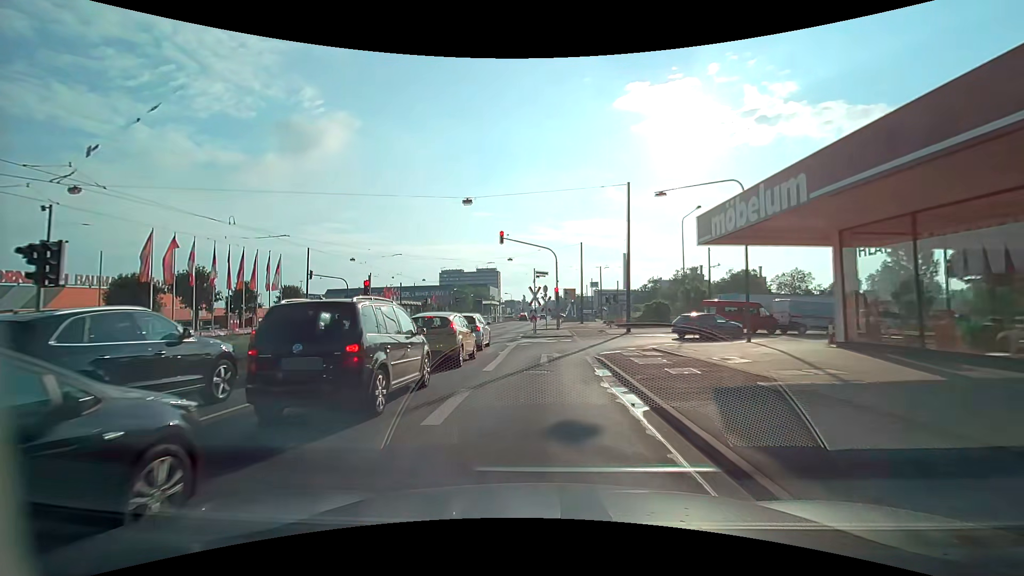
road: primary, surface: asphalt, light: Day
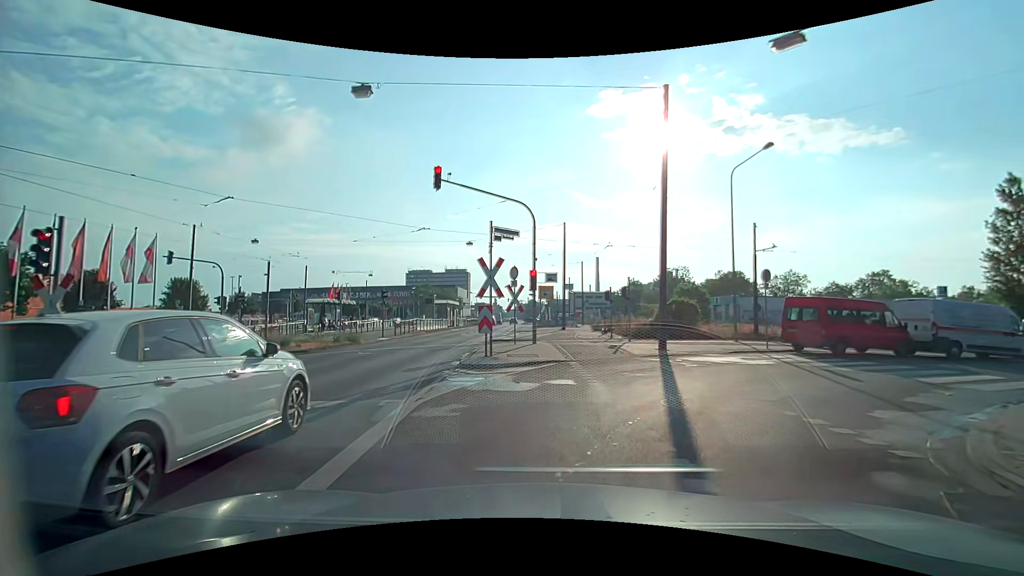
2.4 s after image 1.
(+0.2, +15.8) m; +3°
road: unclassified
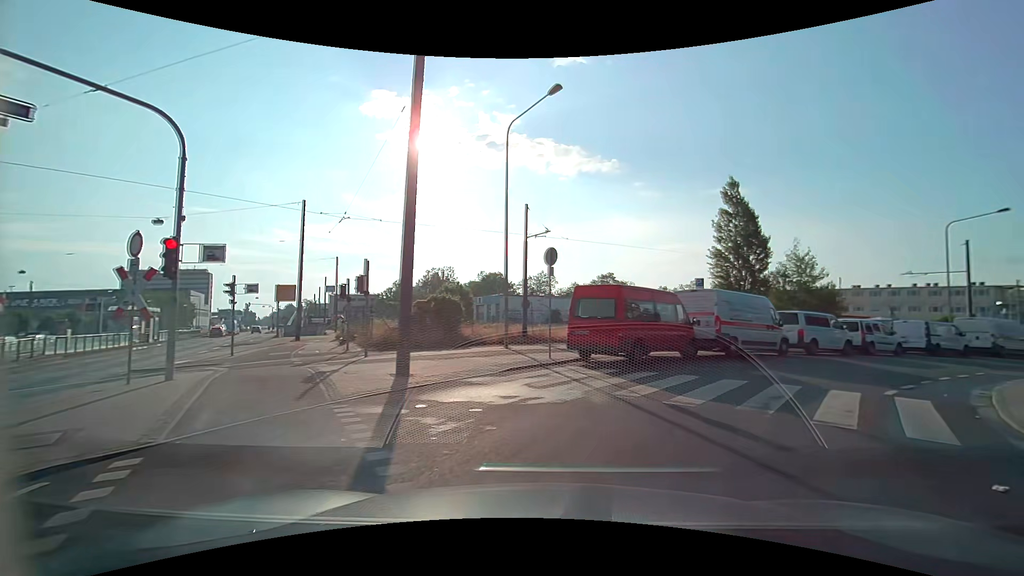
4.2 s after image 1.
(+1.7, +8.5) m; +26°
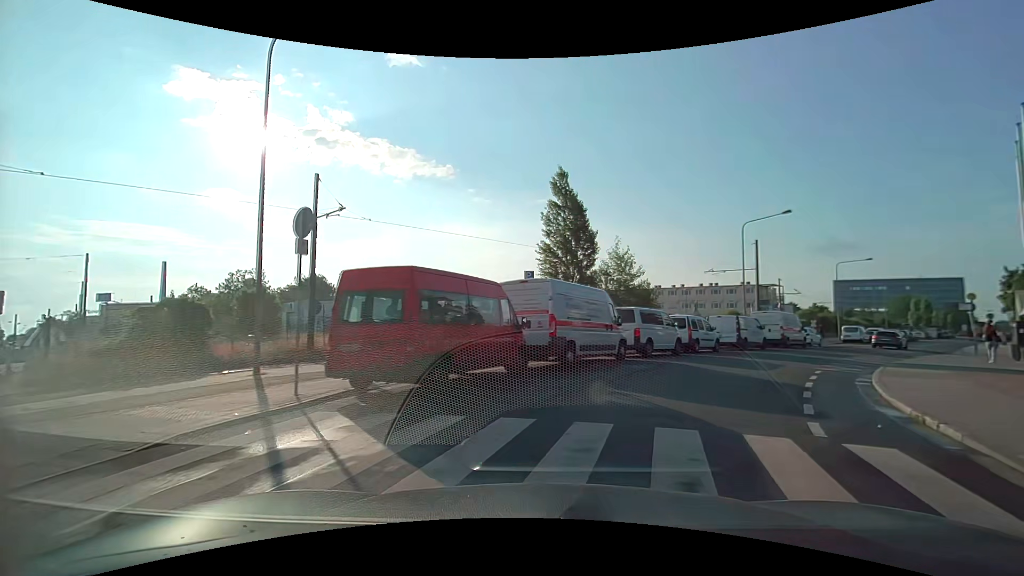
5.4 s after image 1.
(+0.9, +5.8) m; +17°
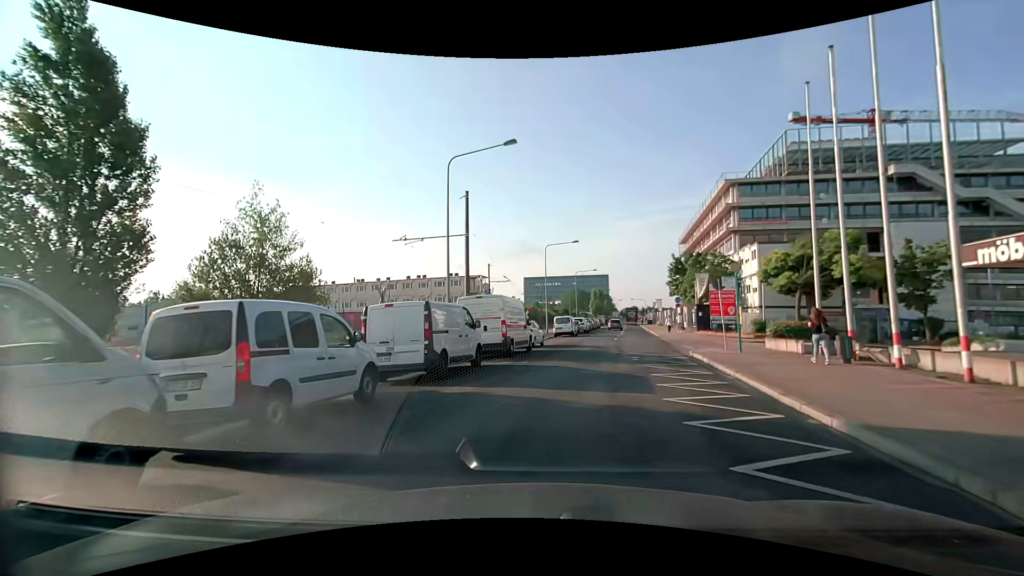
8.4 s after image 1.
(+6.2, +17.3) m; +33°
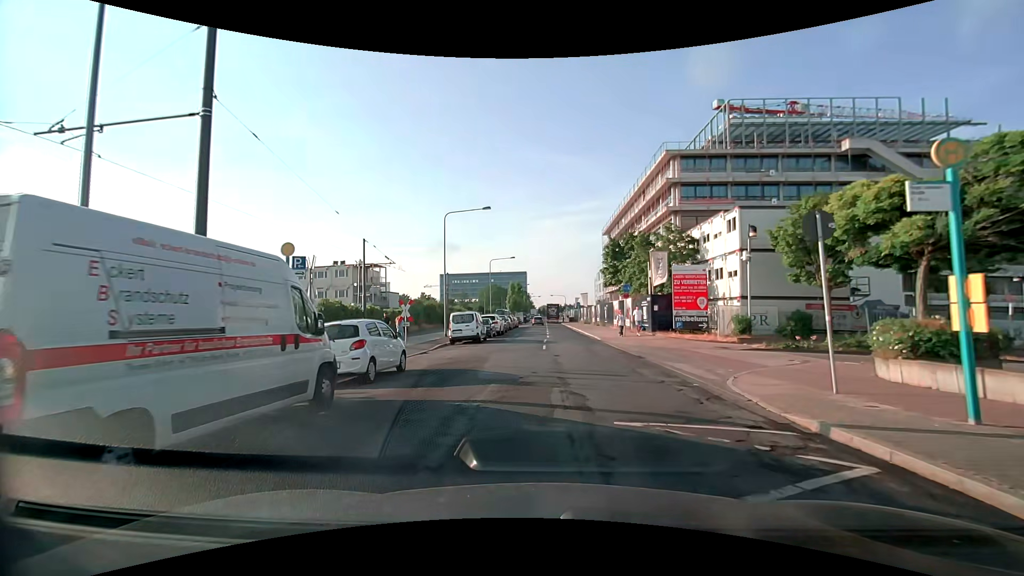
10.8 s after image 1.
(+1.3, +15.1) m; +9°
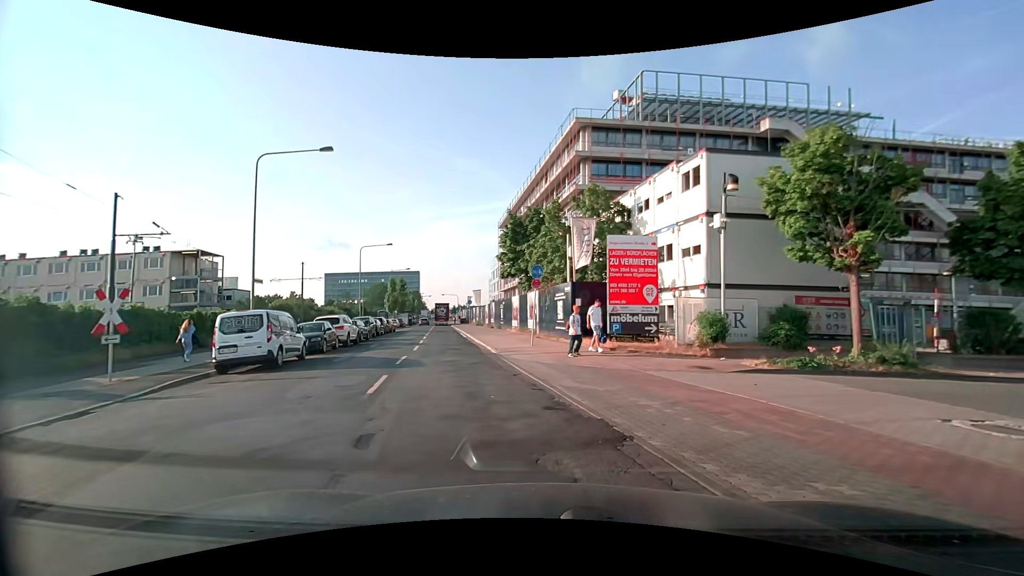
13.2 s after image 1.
(+0.9, +12.2) m; +11°
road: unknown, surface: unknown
